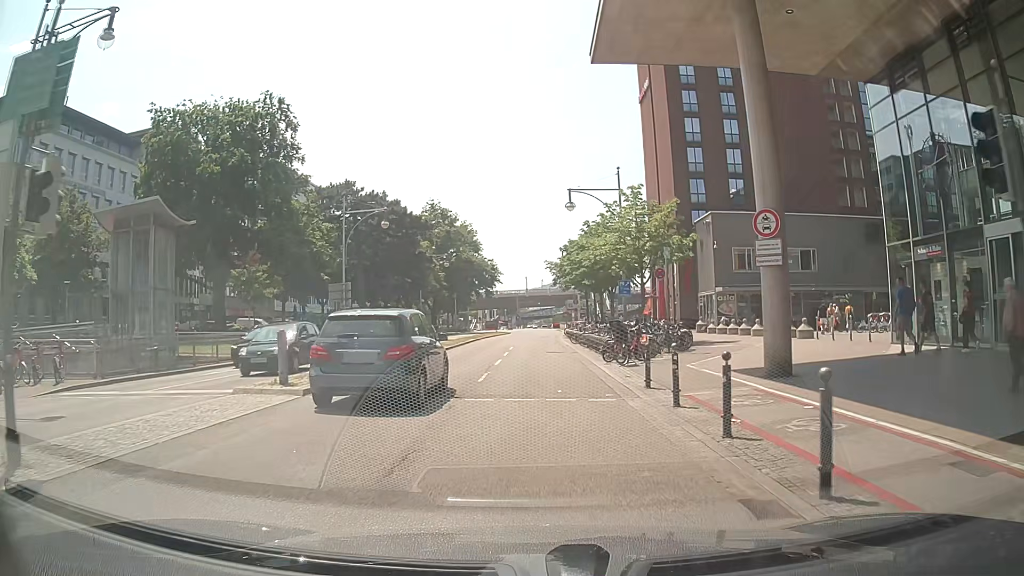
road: primary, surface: asphalt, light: Day
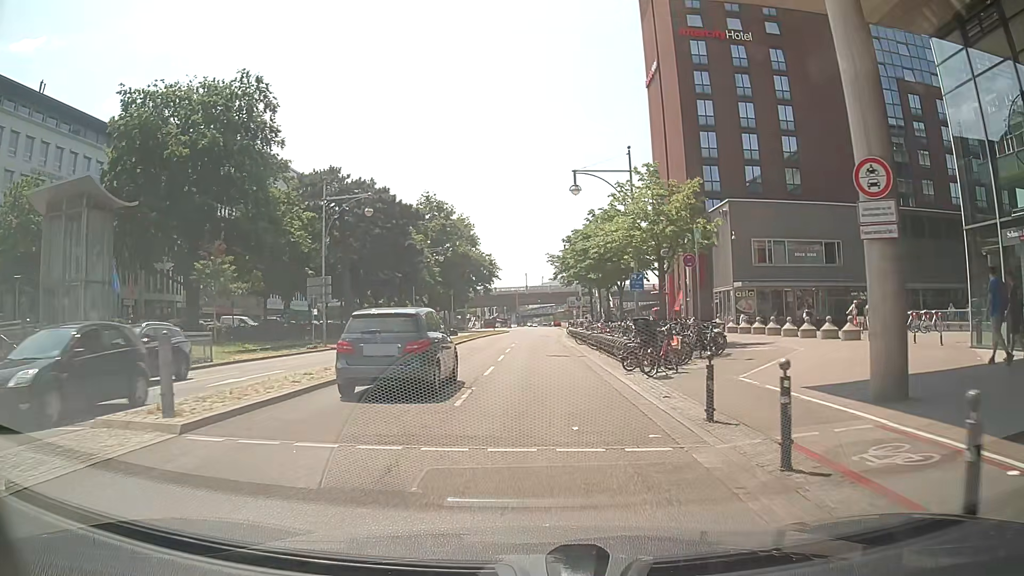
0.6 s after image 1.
(0.0, +4.7) m; 0°
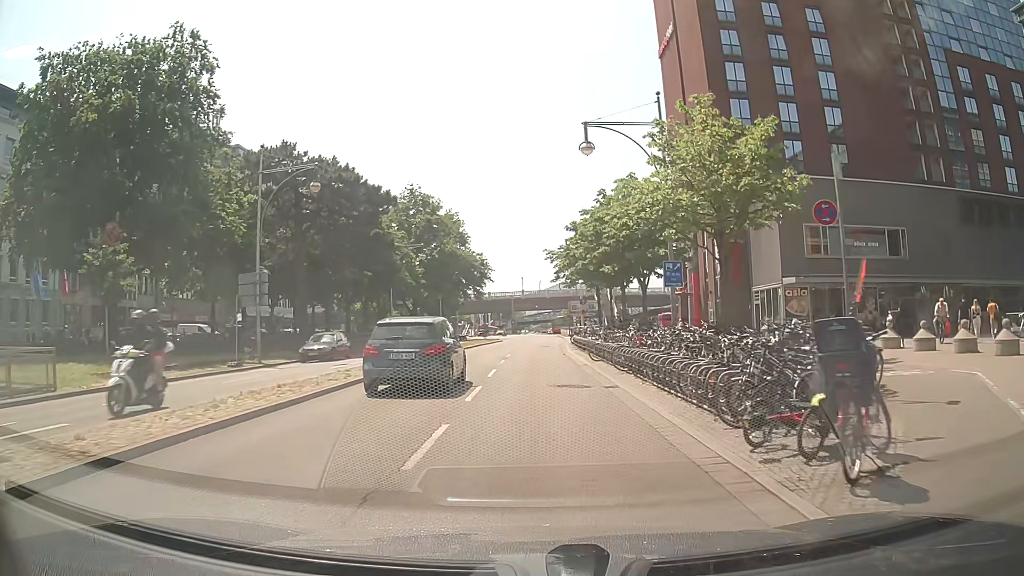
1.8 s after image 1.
(0.0, +10.1) m; +1°
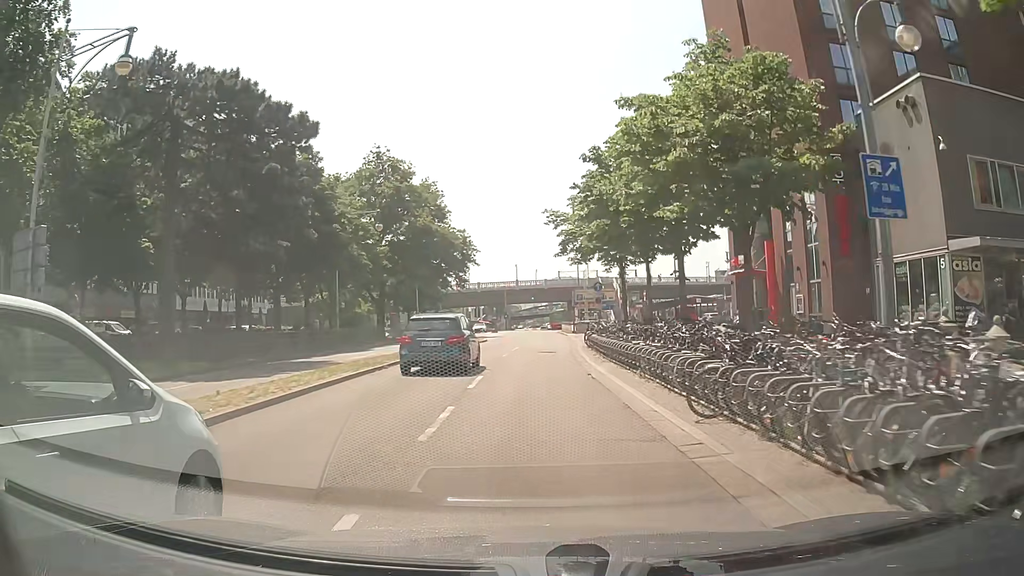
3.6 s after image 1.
(-0.1, +16.7) m; 0°
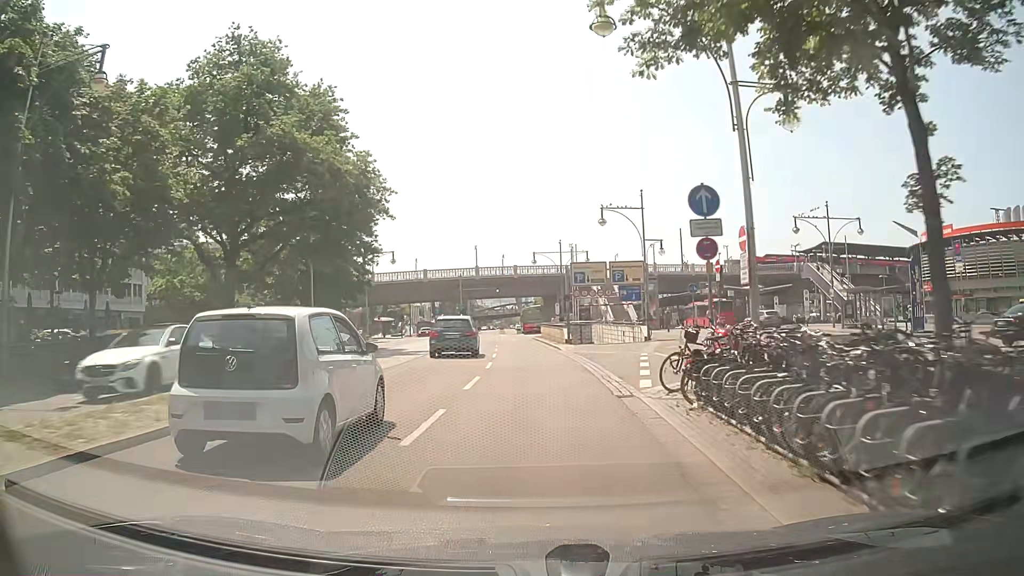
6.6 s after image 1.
(+0.5, +30.6) m; +2°
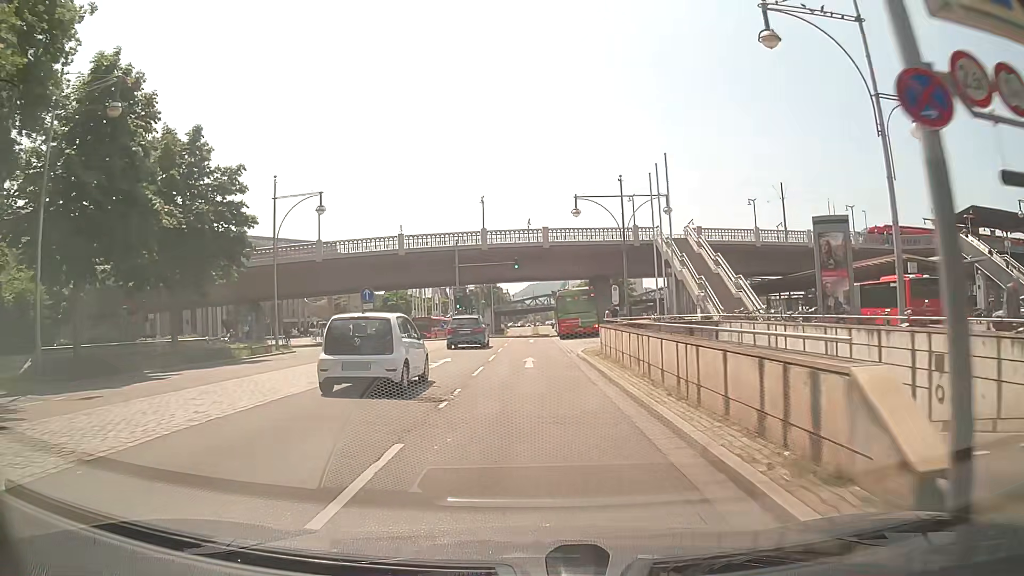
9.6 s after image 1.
(+0.2, +33.1) m; -3°
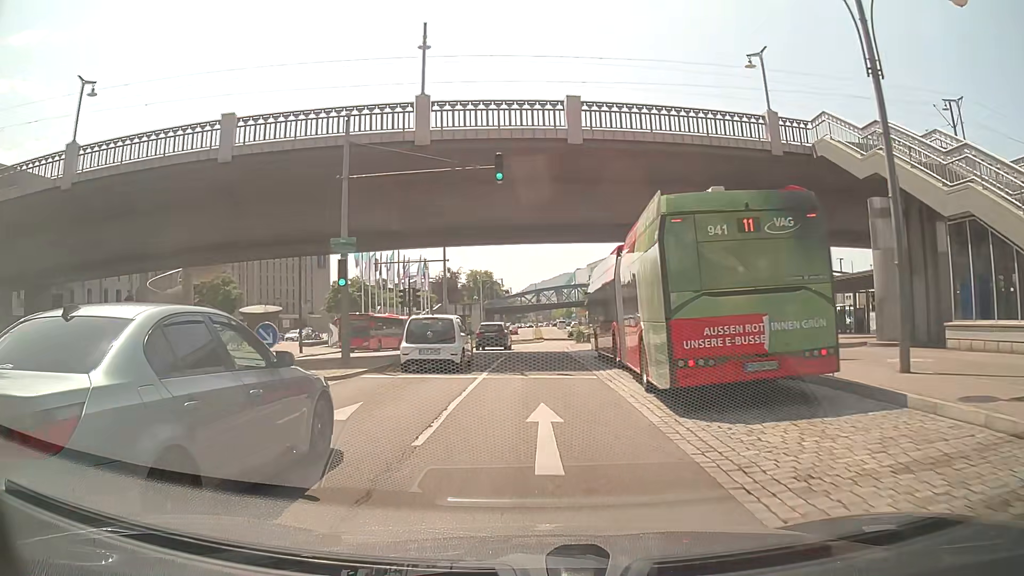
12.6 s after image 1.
(0.0, +33.3) m; 0°
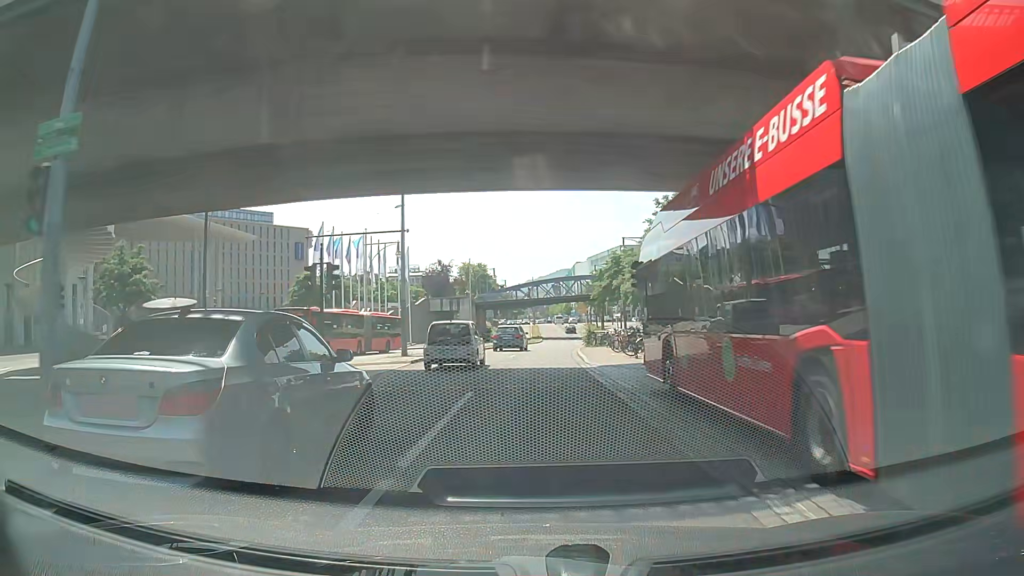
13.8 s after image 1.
(0.0, +13.3) m; 0°
(0, +10) (0, +20) (0, +30) (+1, +40) (+2, +50) (+3, +60) (+5, +70) (+6, +80) (+8, +89) (+9, +99) m
